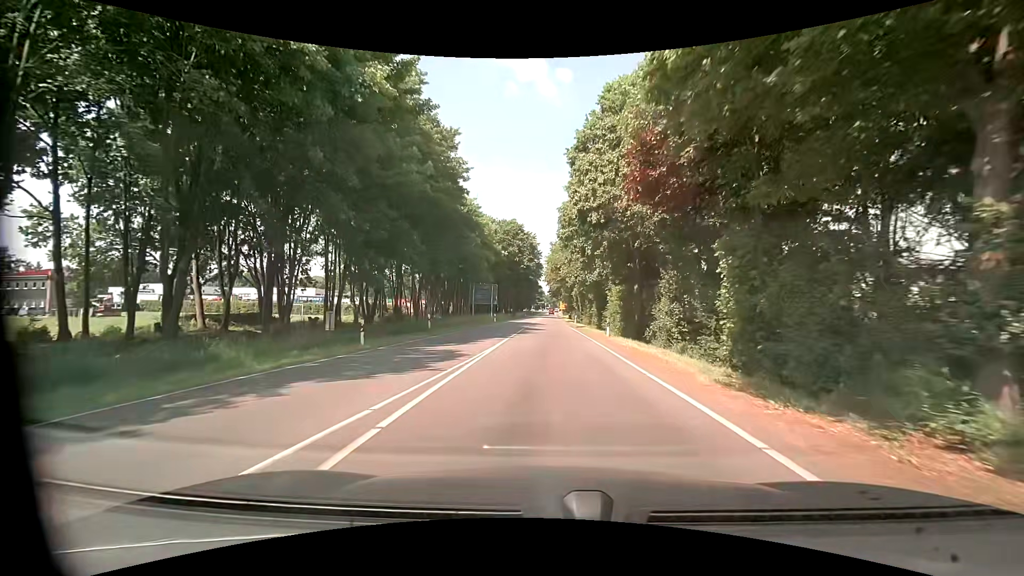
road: tertiary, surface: asphalt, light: Day
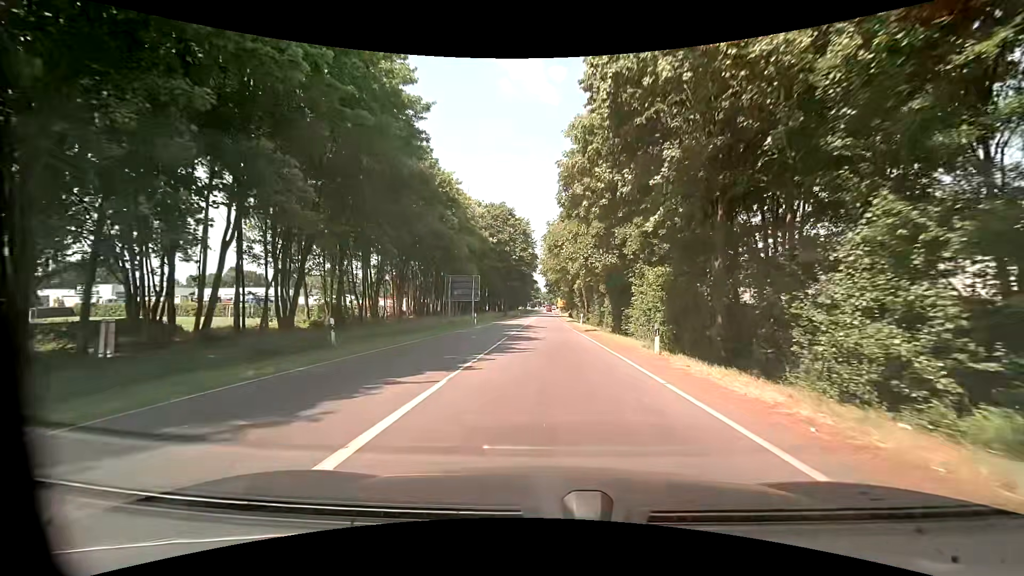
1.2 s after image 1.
(0.0, +13.8) m; 0°
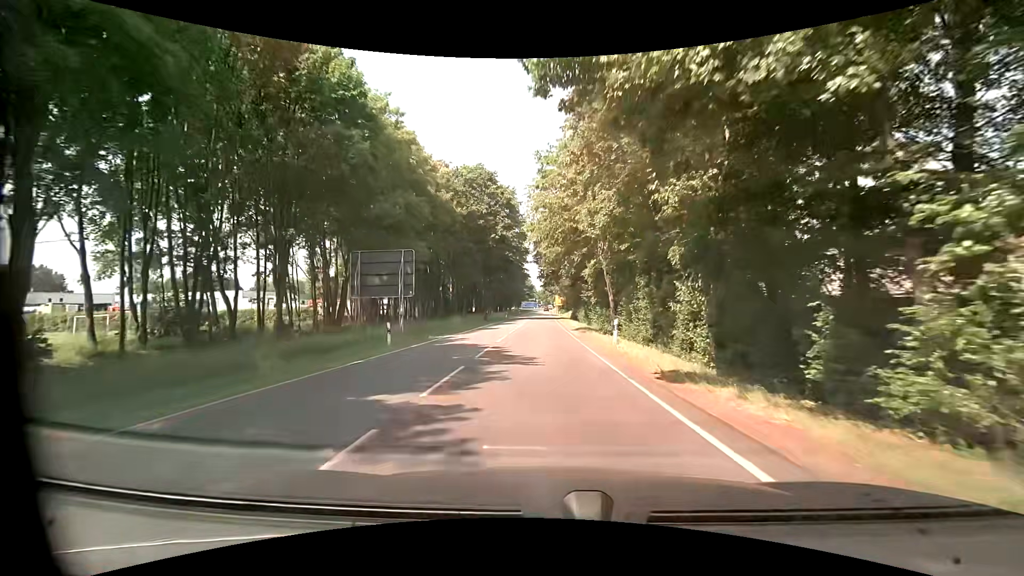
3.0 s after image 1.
(0.0, +23.1) m; +1°
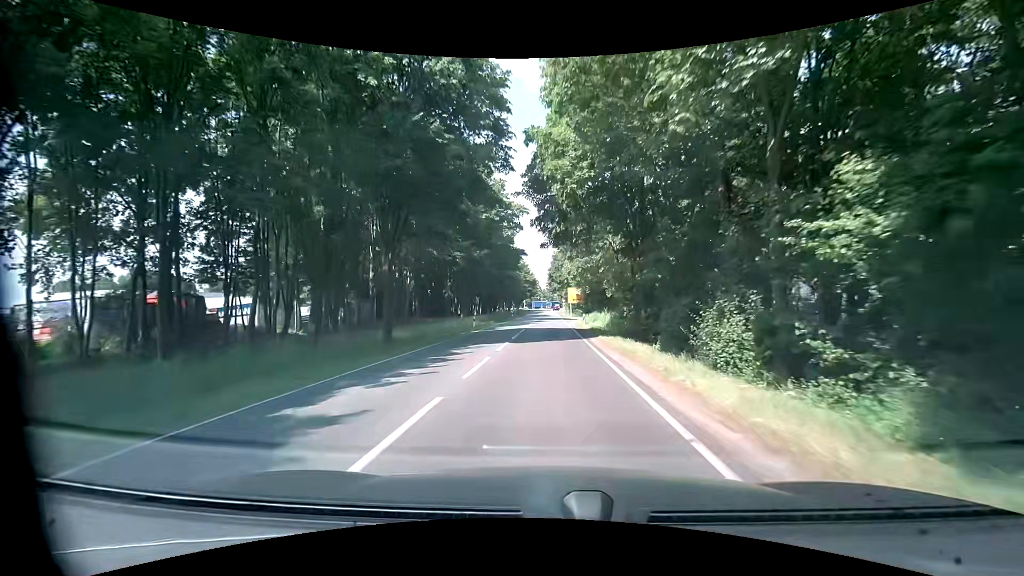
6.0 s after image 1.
(-1.2, +40.1) m; -2°
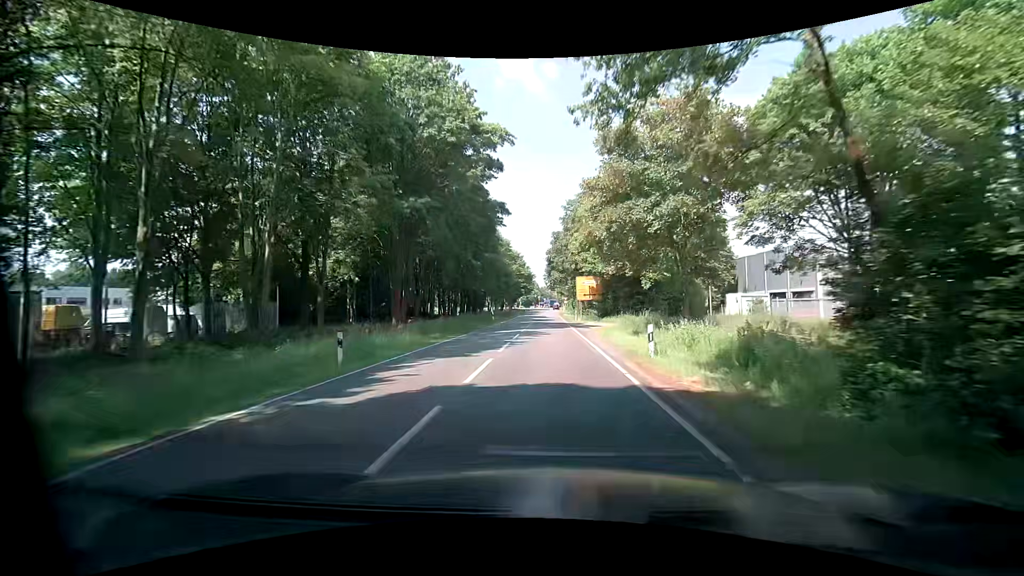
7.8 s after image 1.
(+0.1, +24.5) m; +1°
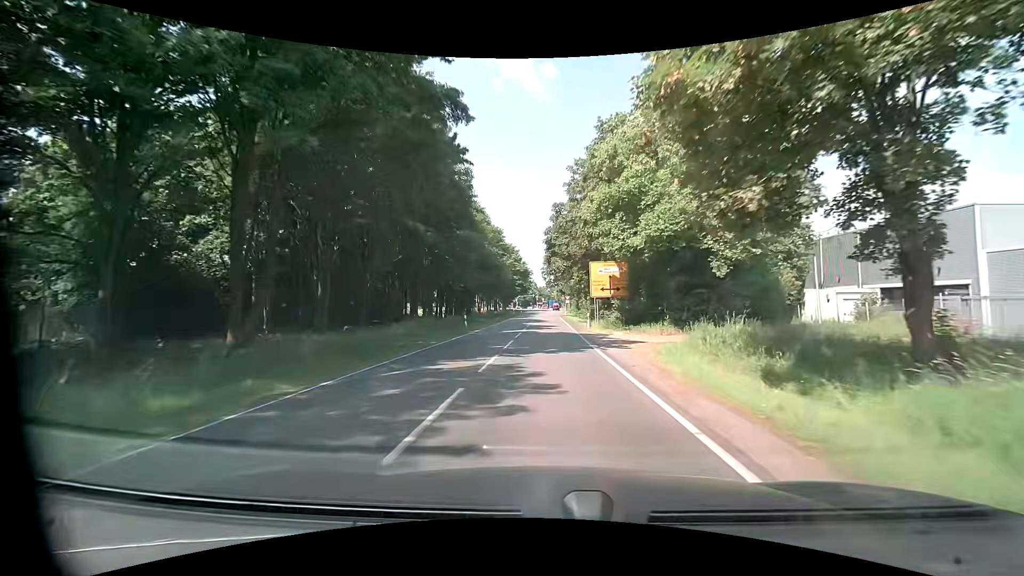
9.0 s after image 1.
(-0.2, +16.5) m; 0°
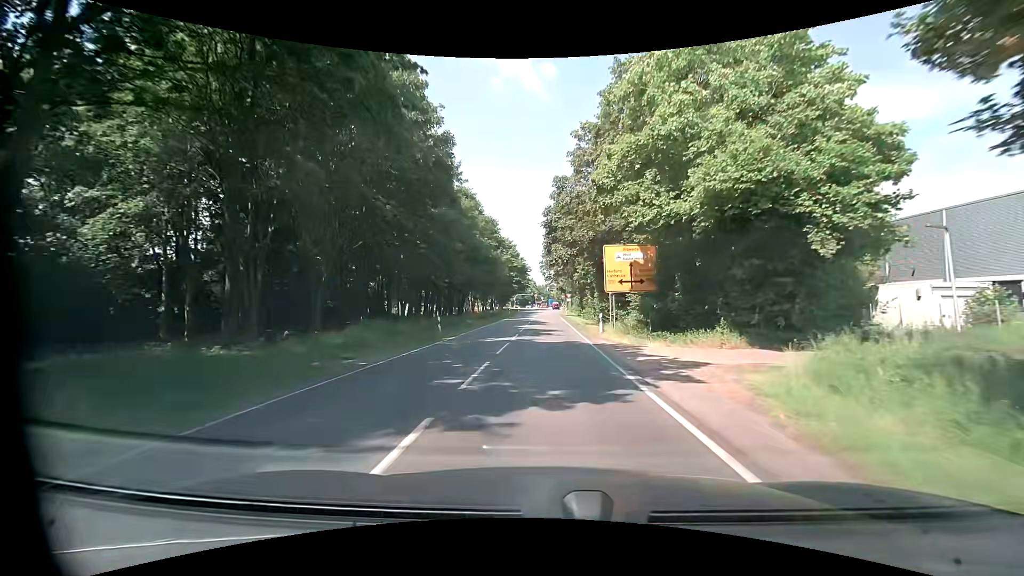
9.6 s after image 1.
(-0.1, +8.2) m; 0°
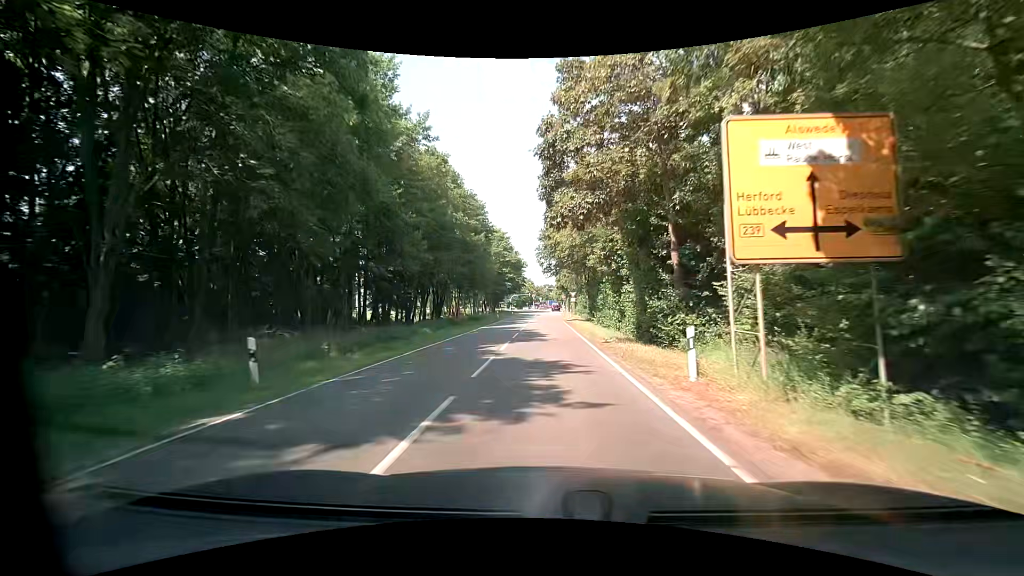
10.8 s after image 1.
(-0.1, +16.4) m; 0°
(0, +10) (0, +20) (0, +30) (0, +40) (0, +50) (0, +60) (0, +70) (0, +80) (0, +90) (0, +100) m
